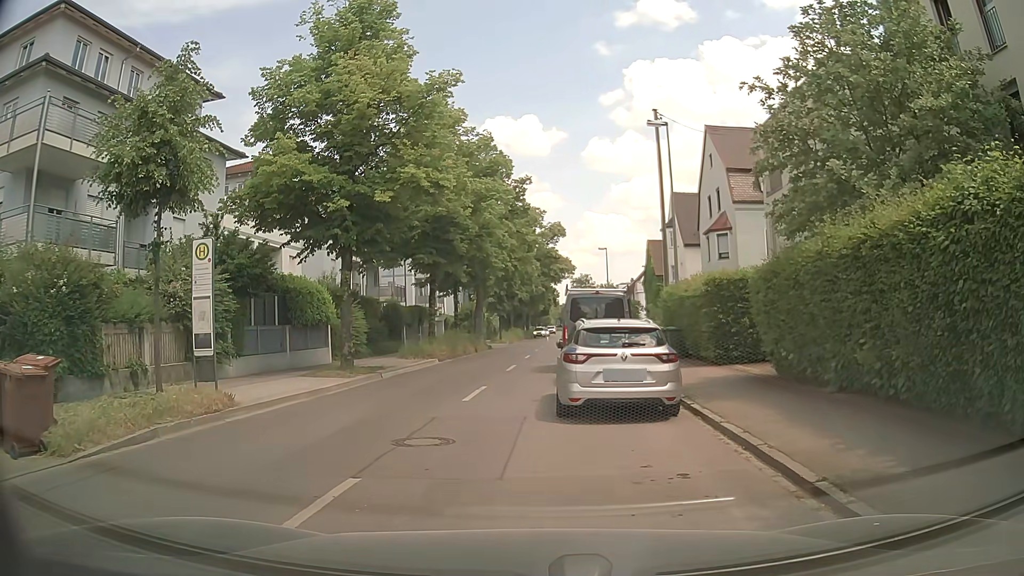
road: tertiary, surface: asphalt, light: Day
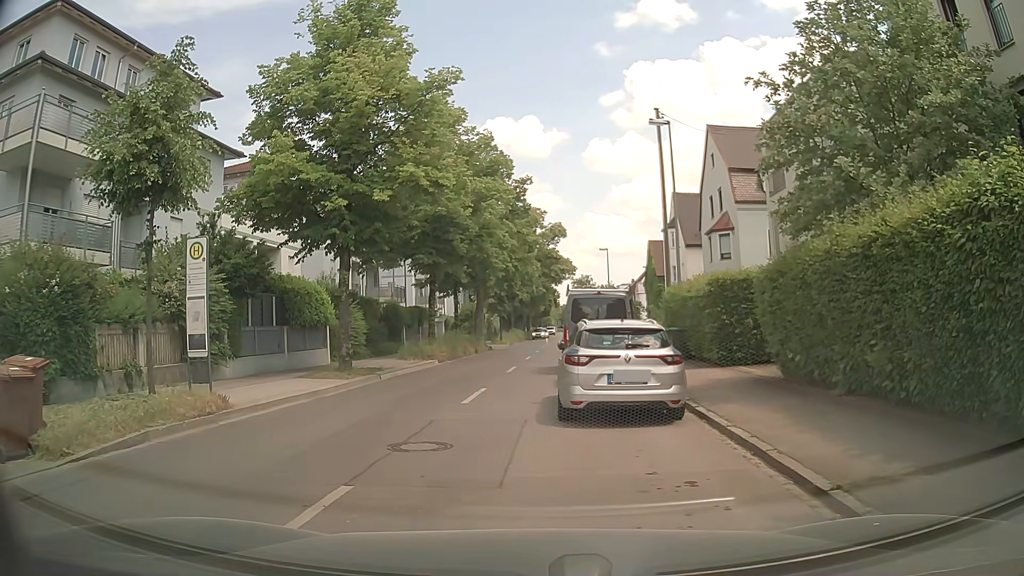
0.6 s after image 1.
(0.0, +0.3) m; 0°
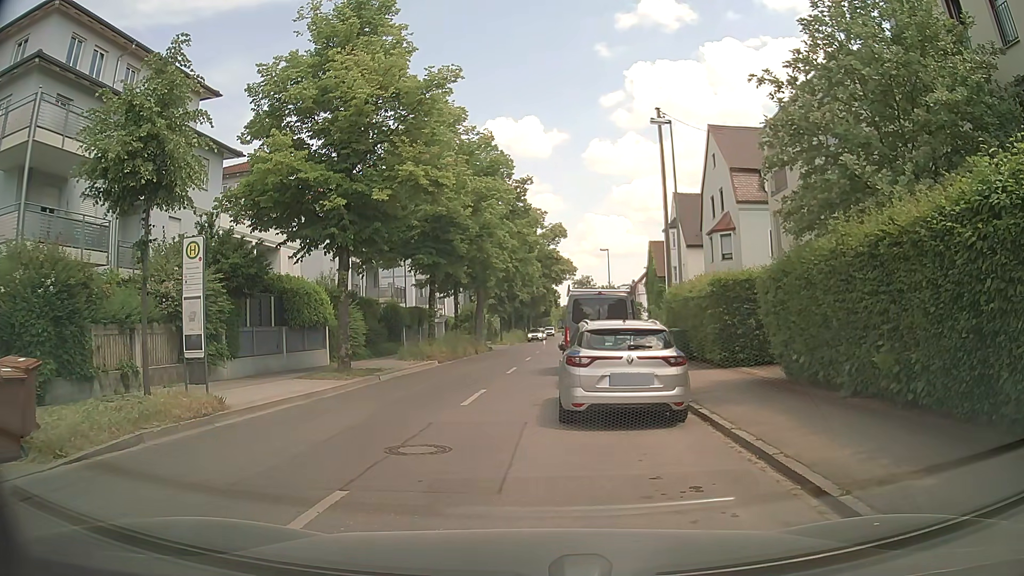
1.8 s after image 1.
(0.0, +0.2) m; 0°
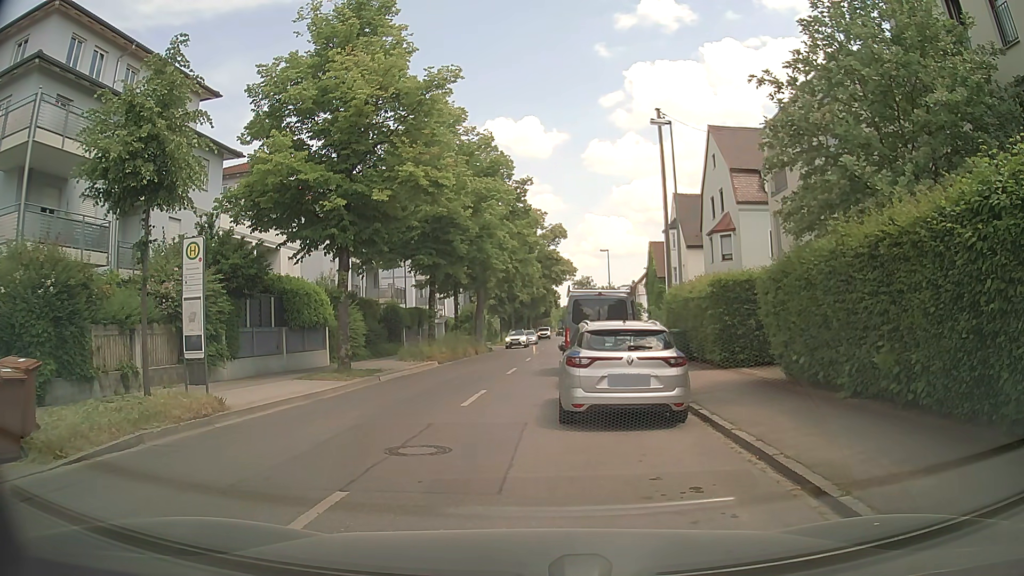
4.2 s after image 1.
(0.0, +0.1) m; 0°
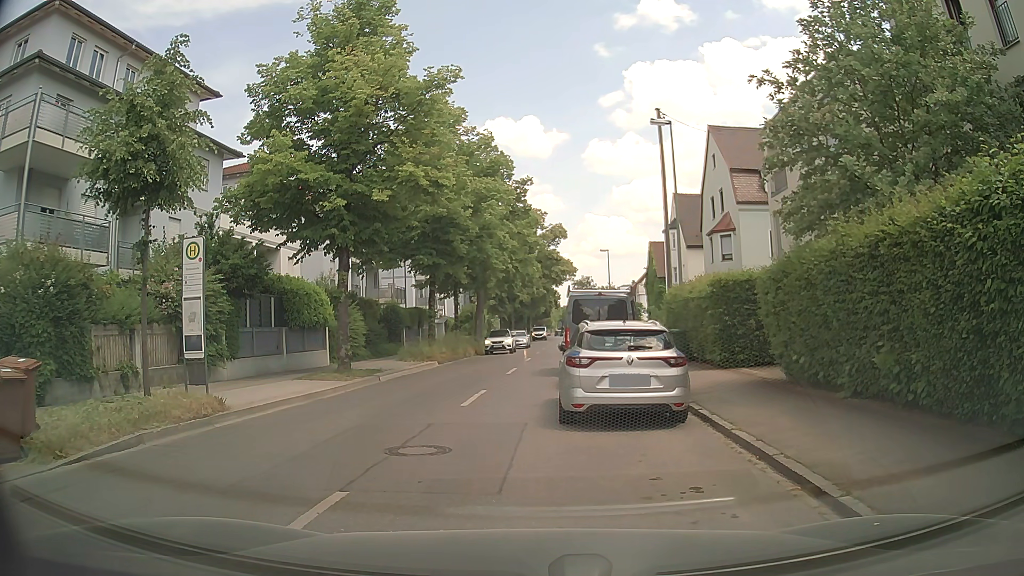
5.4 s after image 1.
(0.0, 0.0) m; 0°
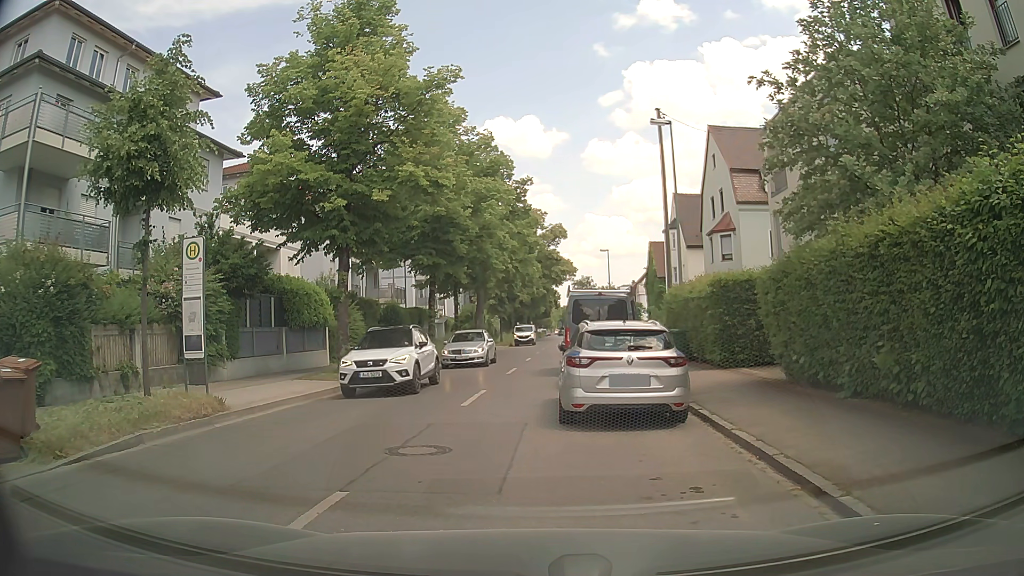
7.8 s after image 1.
(0.0, 0.0) m; 0°
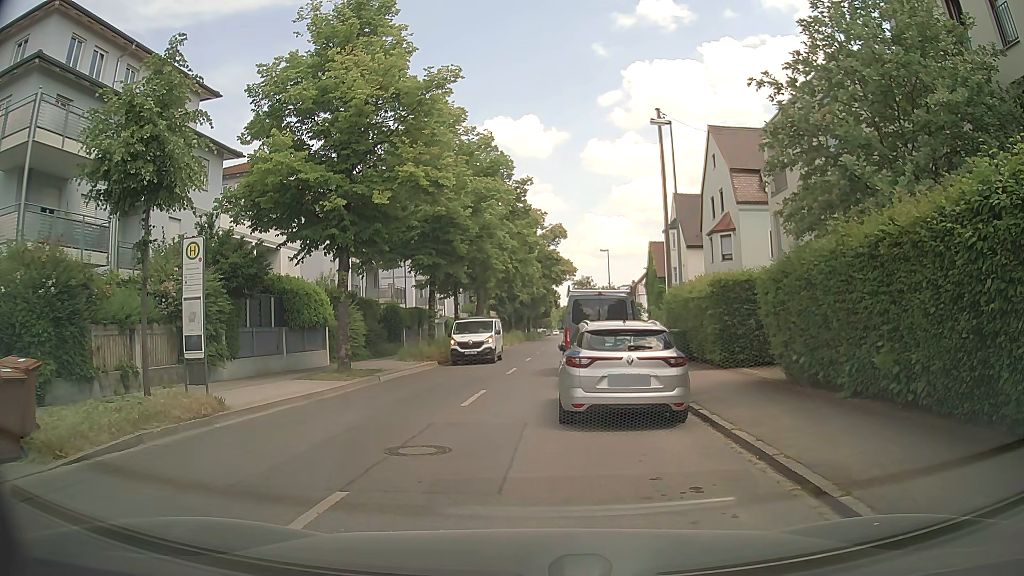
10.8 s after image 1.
(0.0, 0.0) m; 0°
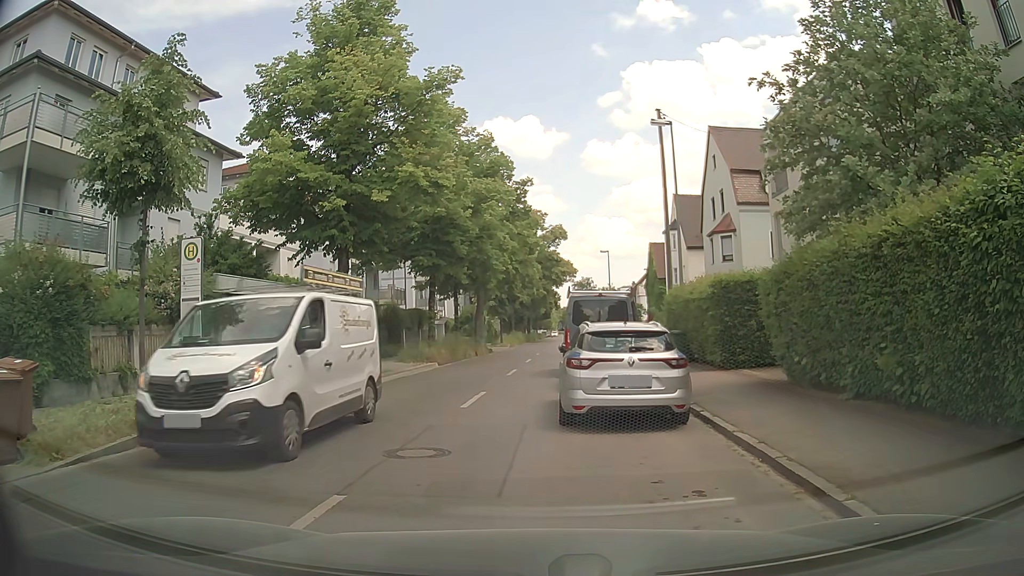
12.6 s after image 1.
(0.0, 0.0) m; 0°
(-2, +10) (-2, +20) (-2, +30) (-2, +40) (-2, +50) (-2, +60) (-1, +70) (-1, +80) (-1, +90) (-1, +100) m
